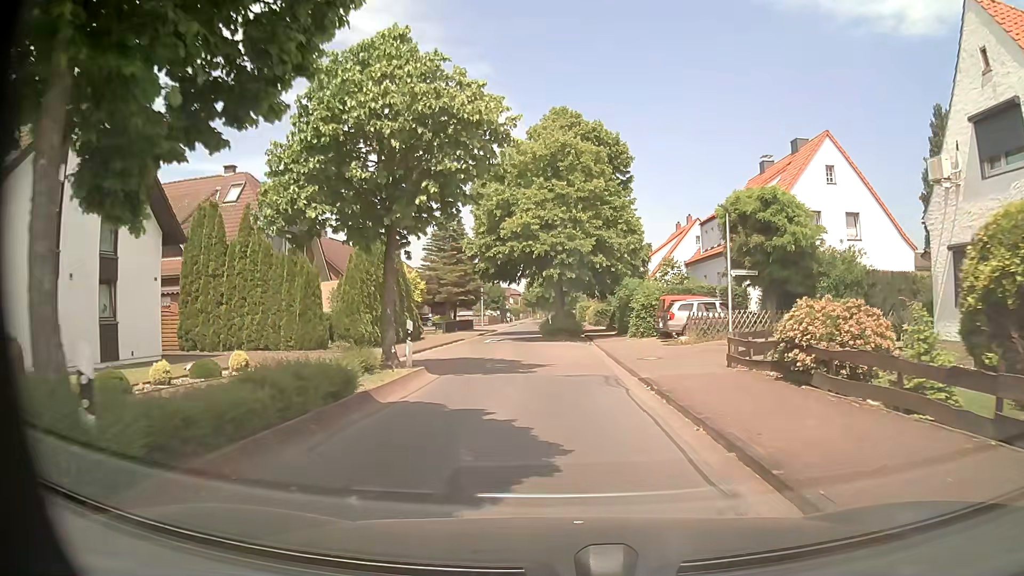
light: Day
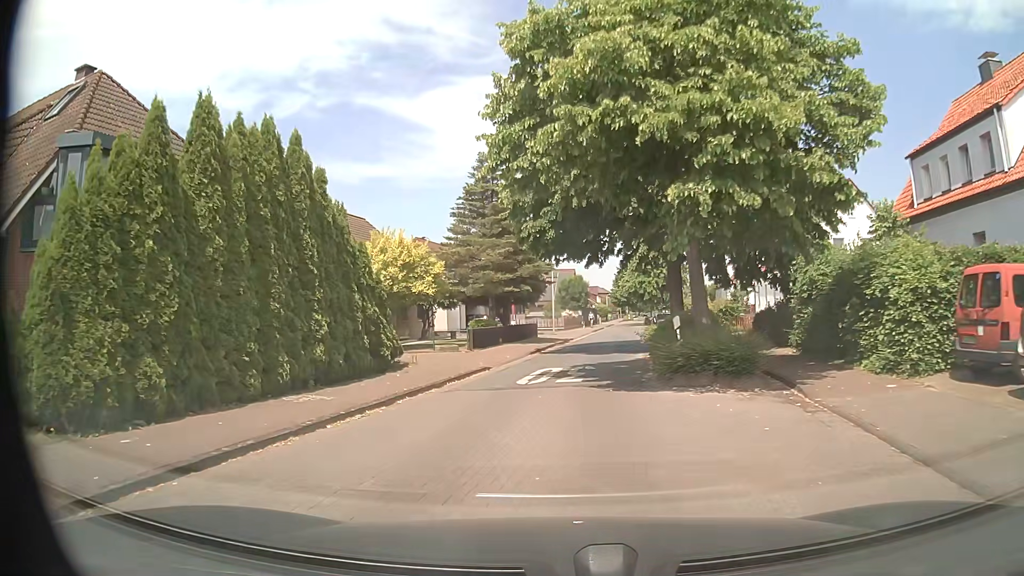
(-0.7, +19.1) m; -8°
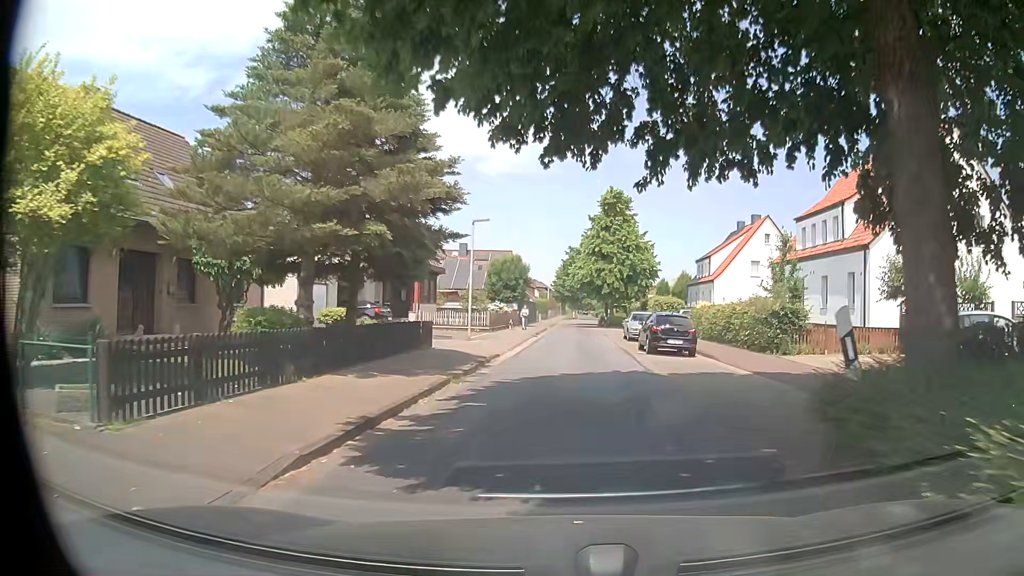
(+0.6, +19.0) m; +5°
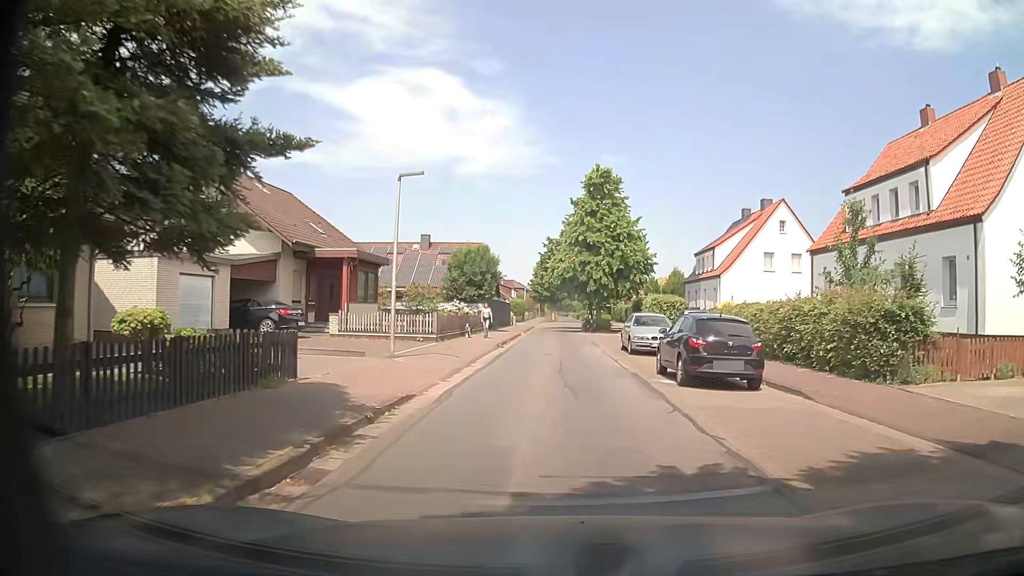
(+0.3, +9.6) m; +3°
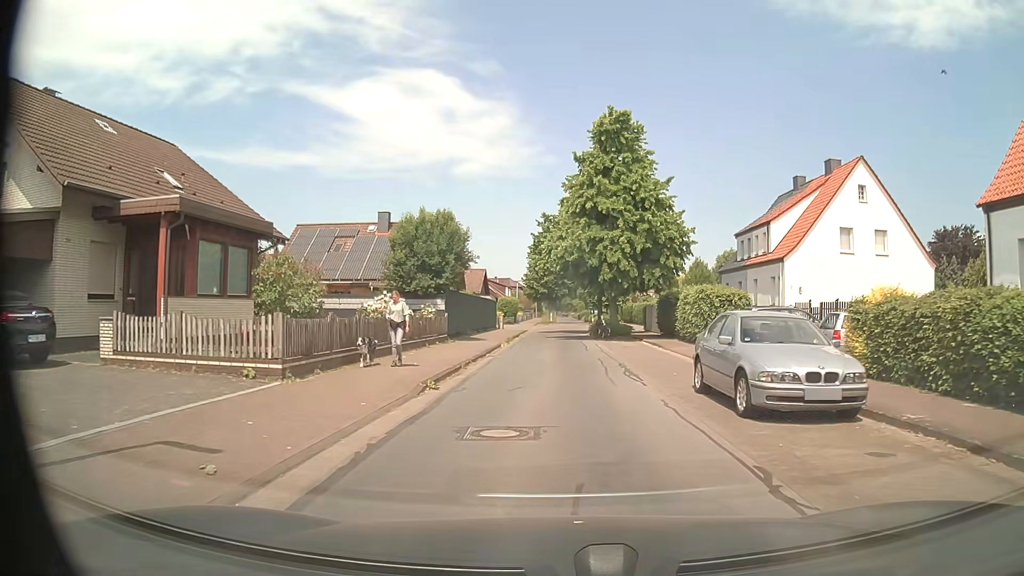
(-0.1, +14.4) m; -1°
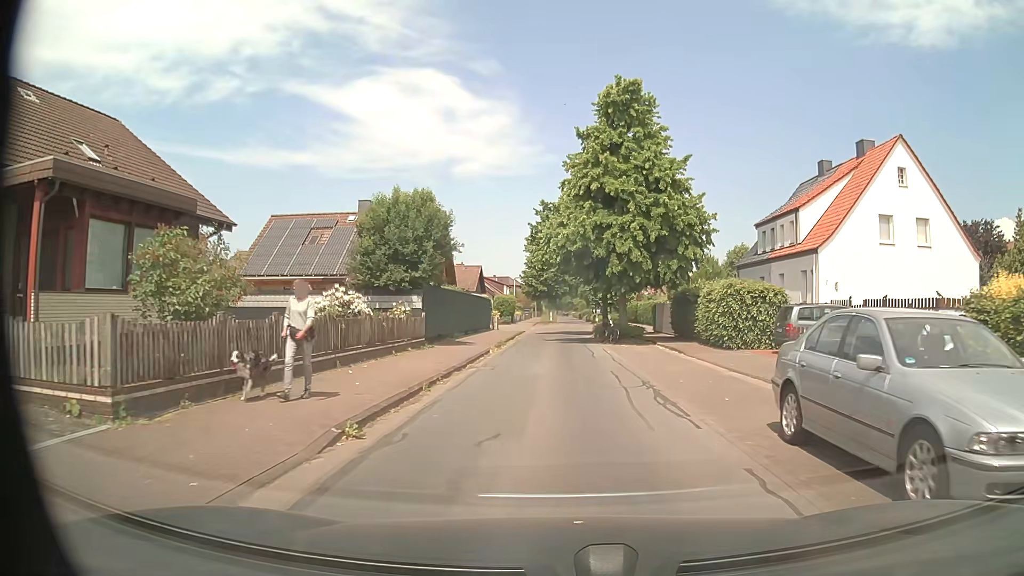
(0.0, +4.8) m; 0°
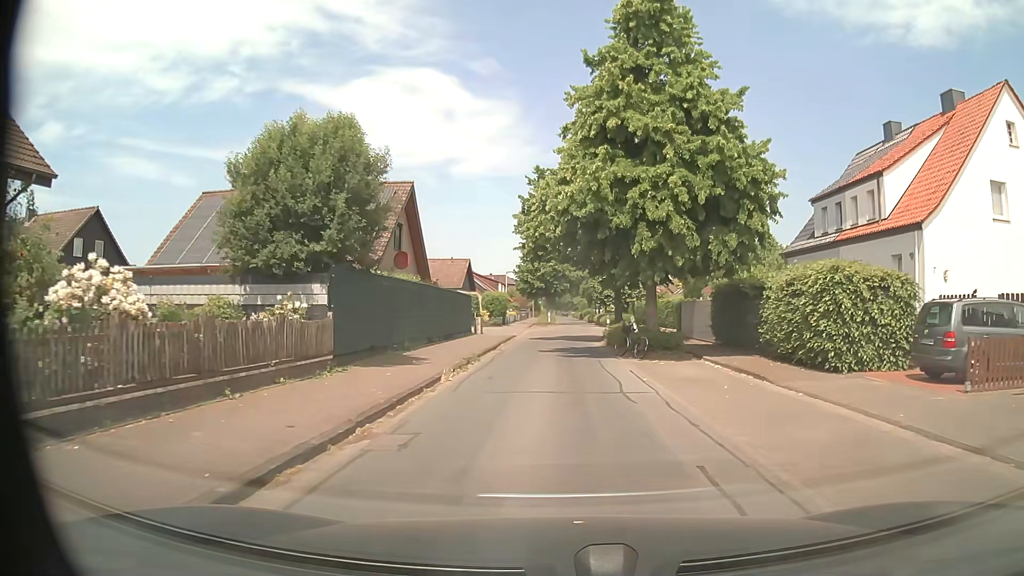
(0.0, +9.6) m; 0°
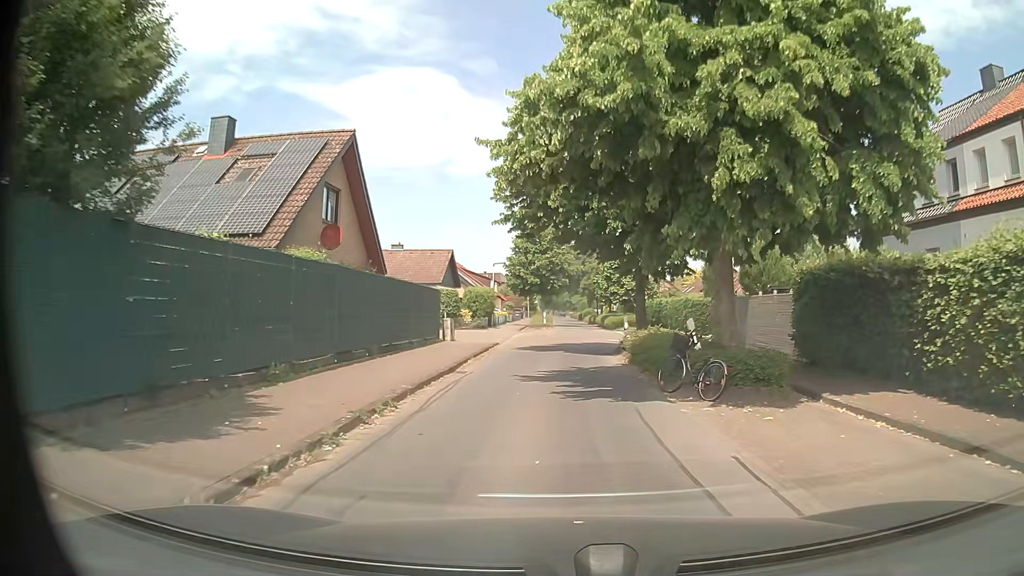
(0.0, +9.6) m; 0°
(0, +10) (0, +20) (+1, +30) (+2, +40) (+2, +50) (+2, +60) (+2, +70) (+2, +80) (+2, +90) (+2, +100) m
